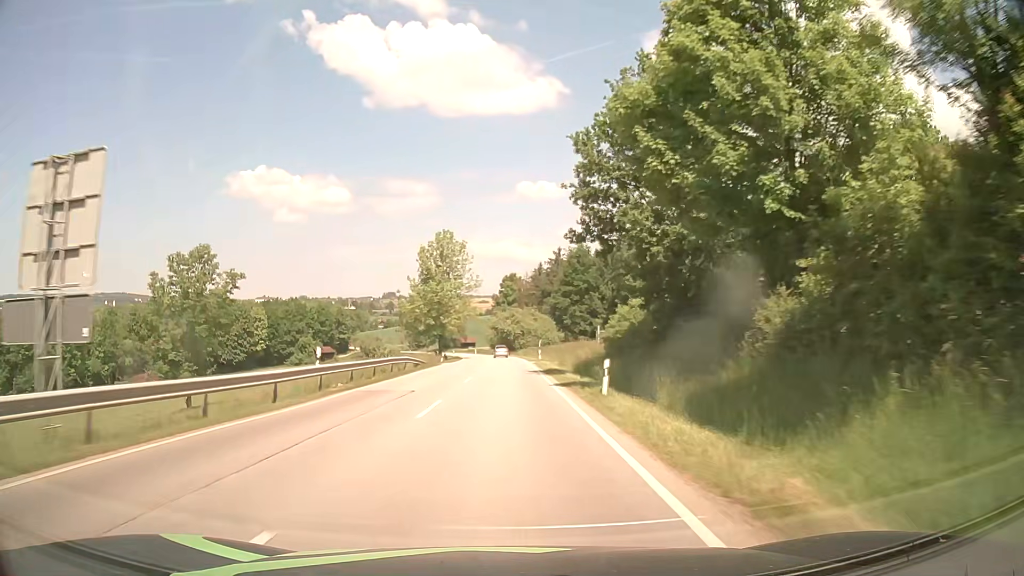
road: secondary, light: Day
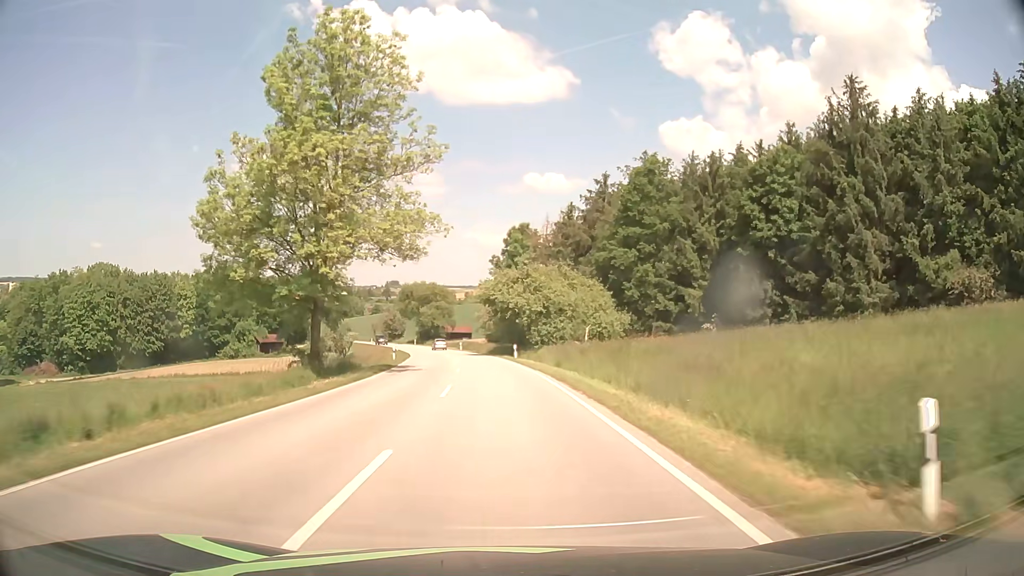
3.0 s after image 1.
(+0.1, +56.4) m; 0°
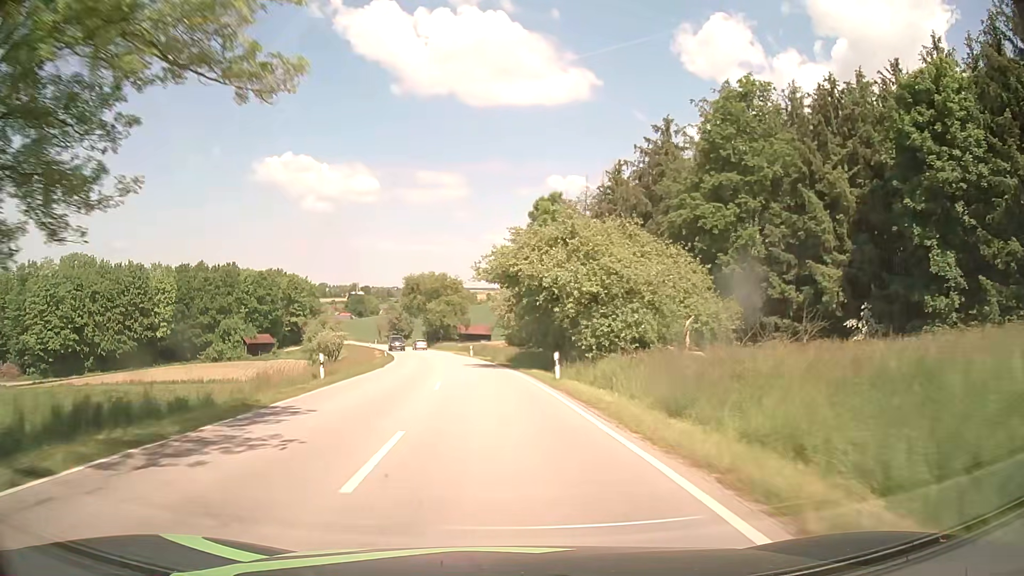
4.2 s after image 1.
(-0.2, +21.9) m; -2°
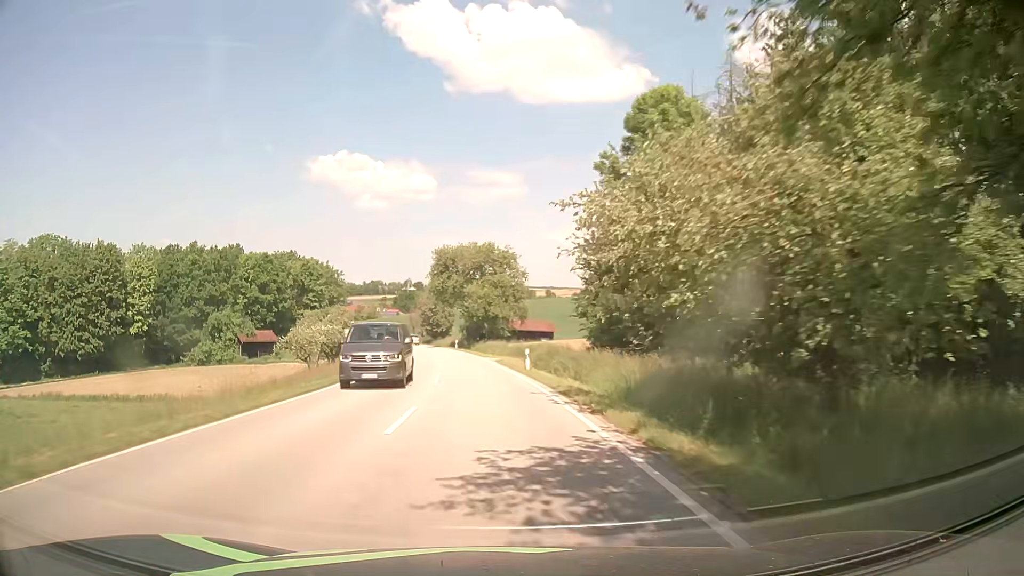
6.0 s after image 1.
(-1.4, +32.3) m; -5°
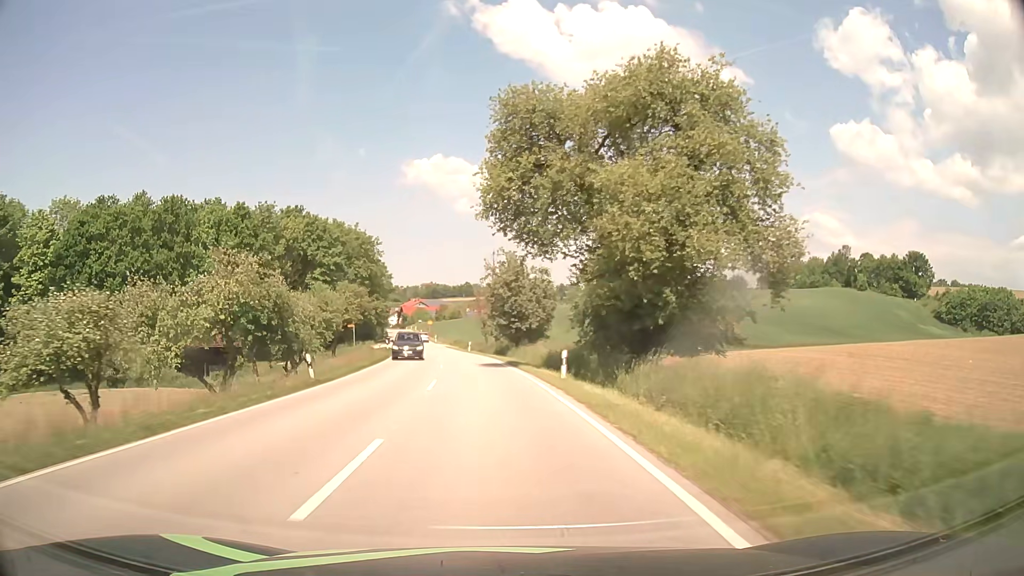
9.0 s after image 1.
(-3.4, +52.5) m; -8°
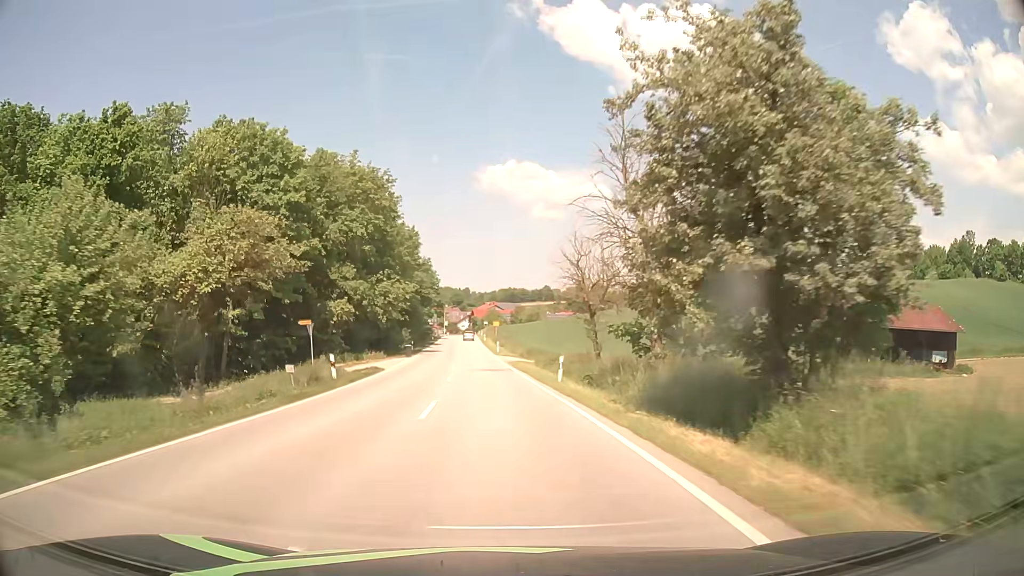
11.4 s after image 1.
(-2.4, +40.8) m; -7°
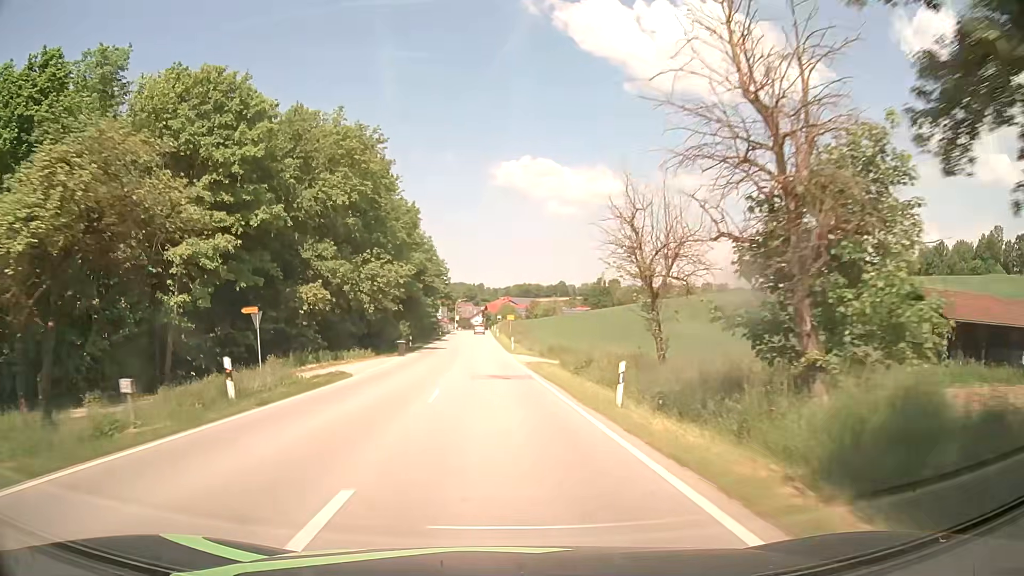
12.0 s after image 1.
(-0.1, +10.0) m; -1°
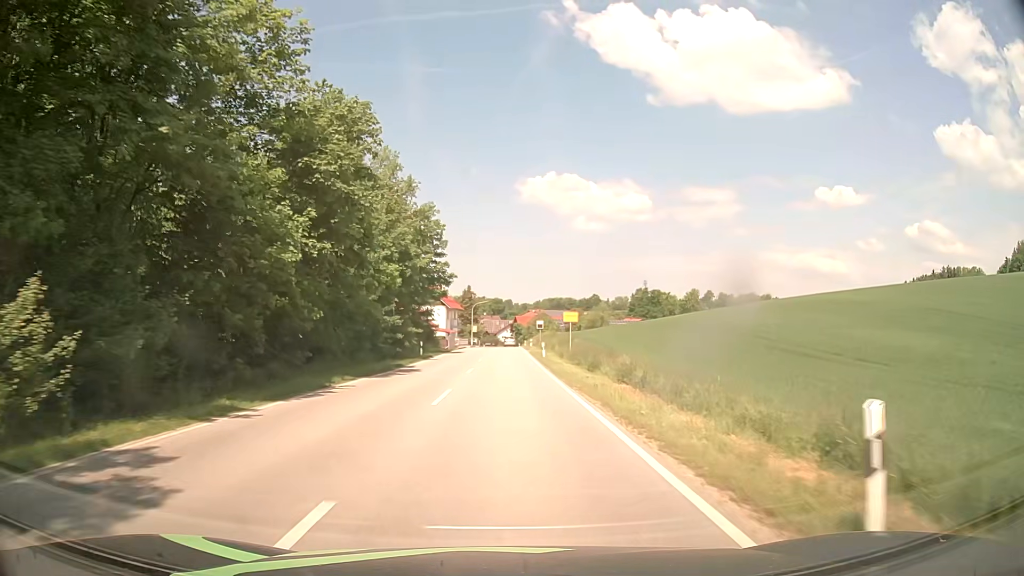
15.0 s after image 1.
(-1.7, +48.6) m; -3°
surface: asphalt
(0, +10) (0, +20) (0, +30) (0, +40) (0, +50) (0, +60) (0, +70) (+1, +80) (+1, +90) (+1, +100) m
